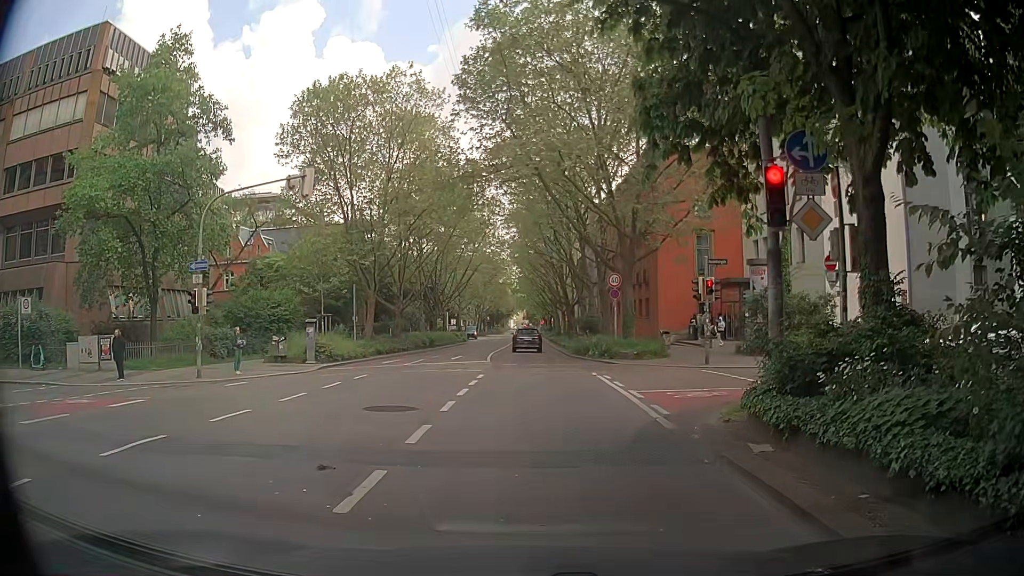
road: secondary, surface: asphalt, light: Day
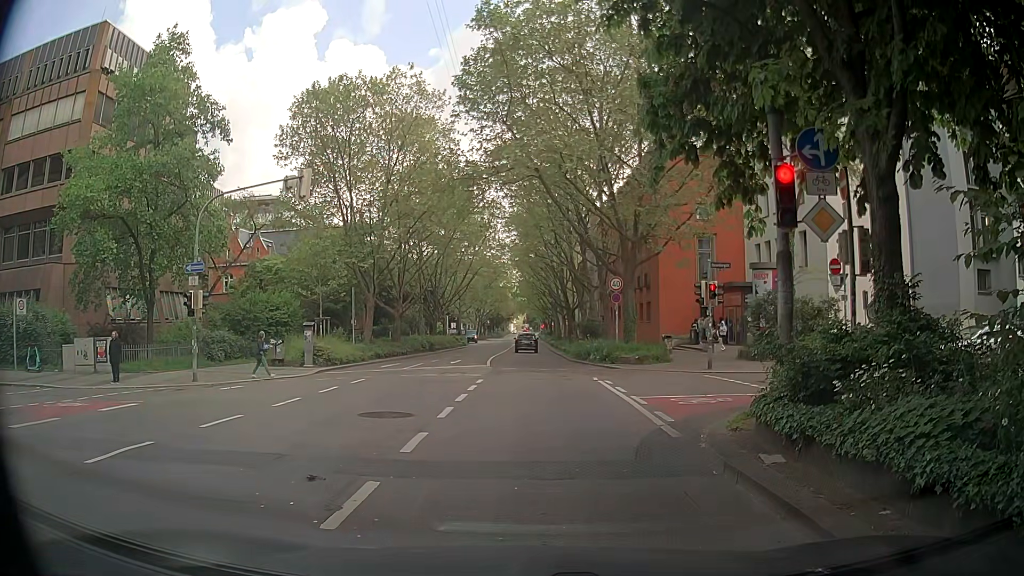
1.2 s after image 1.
(0.0, +0.3) m; 0°
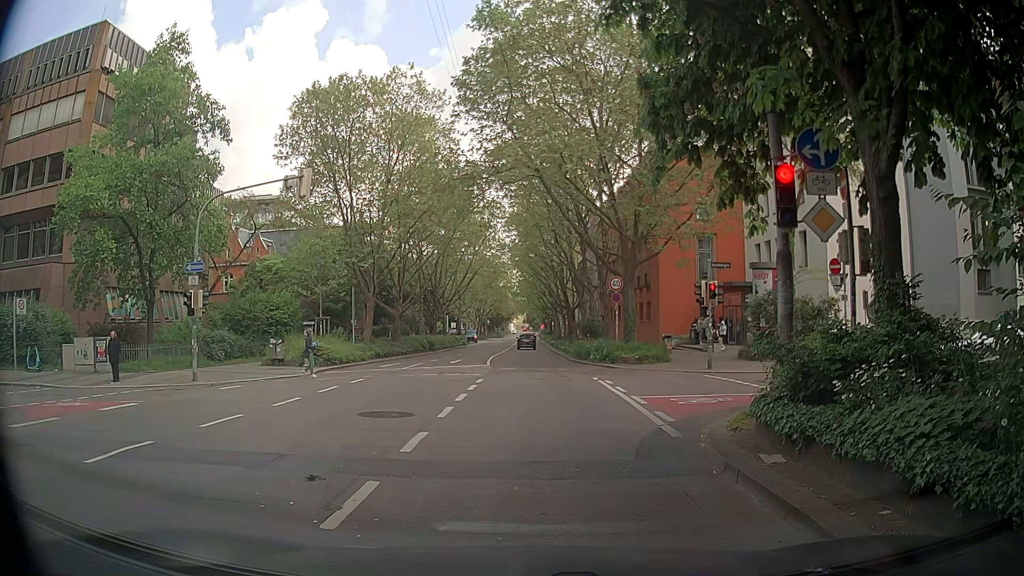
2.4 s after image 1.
(0.0, 0.0) m; 0°
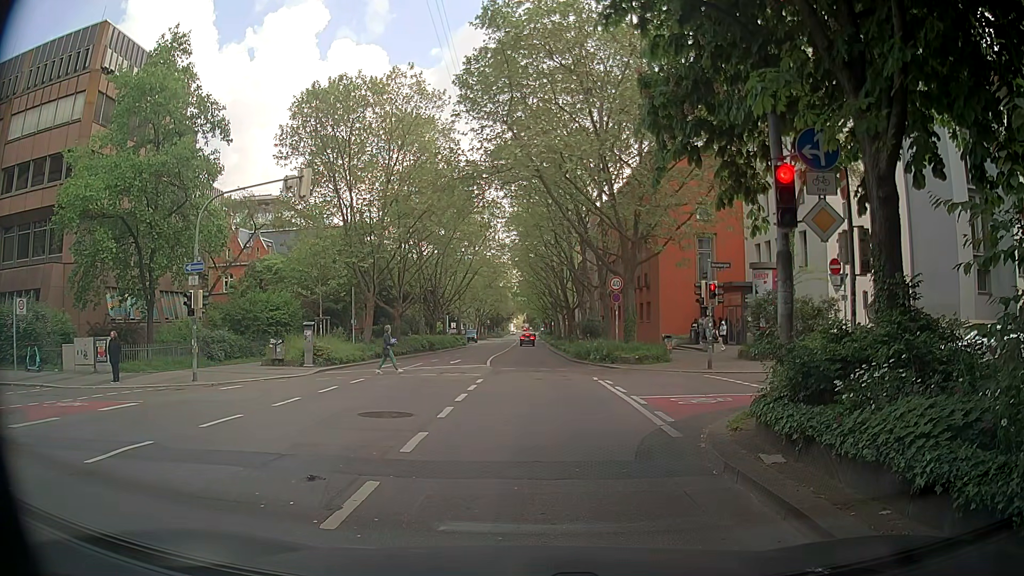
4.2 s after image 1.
(0.0, 0.0) m; 0°
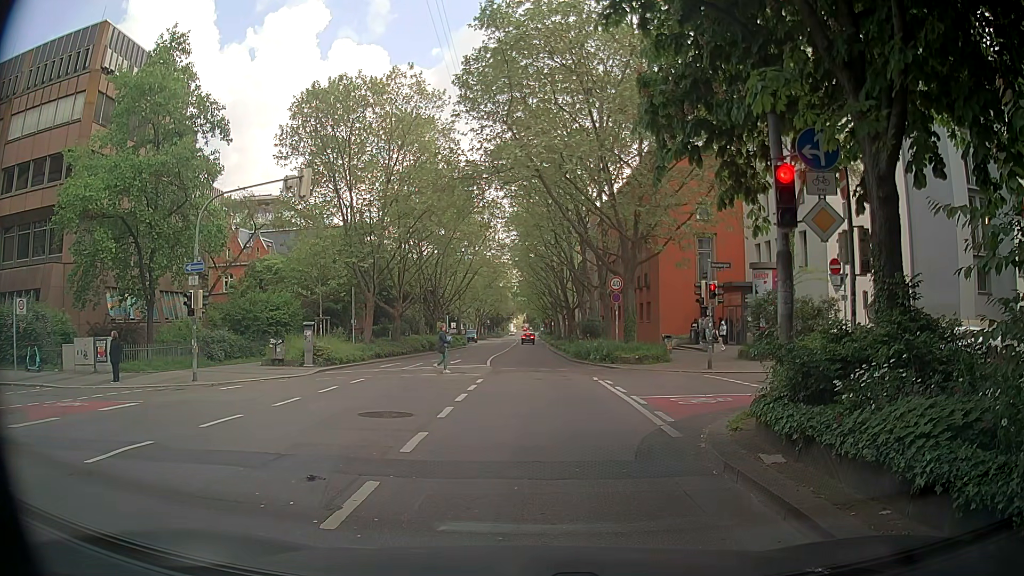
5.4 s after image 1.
(0.0, 0.0) m; 0°
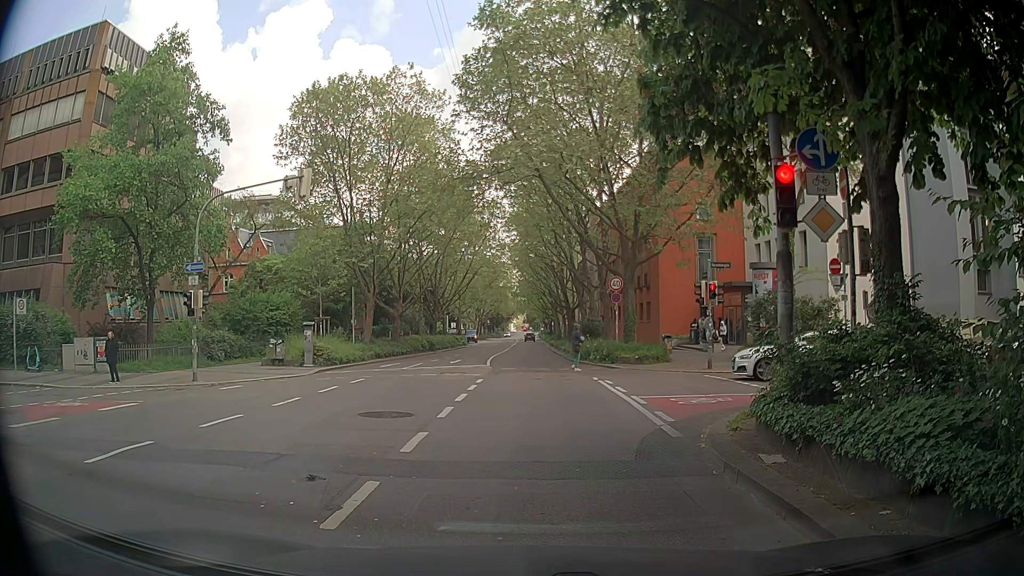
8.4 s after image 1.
(0.0, 0.0) m; 0°
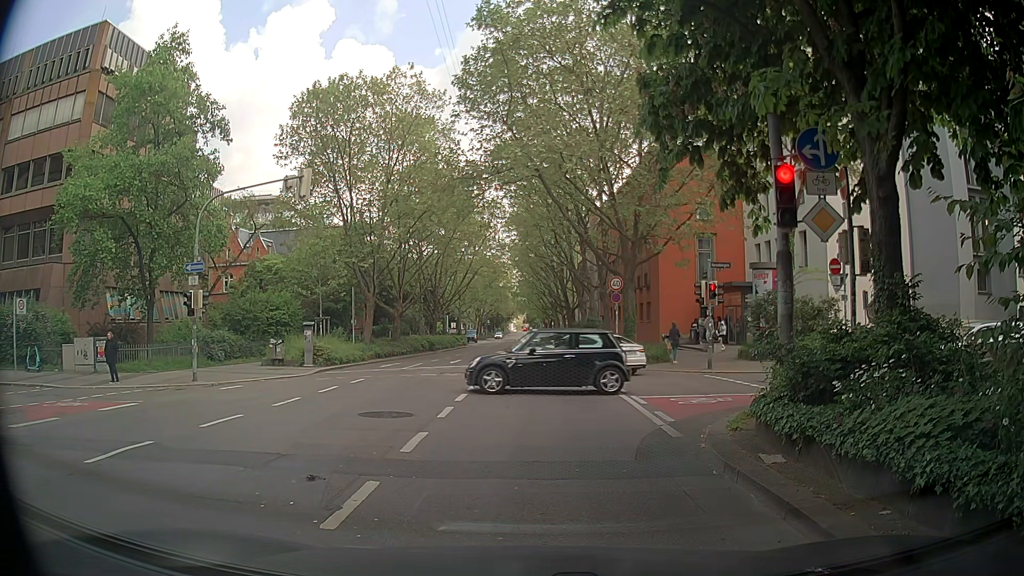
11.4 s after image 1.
(0.0, 0.0) m; 0°
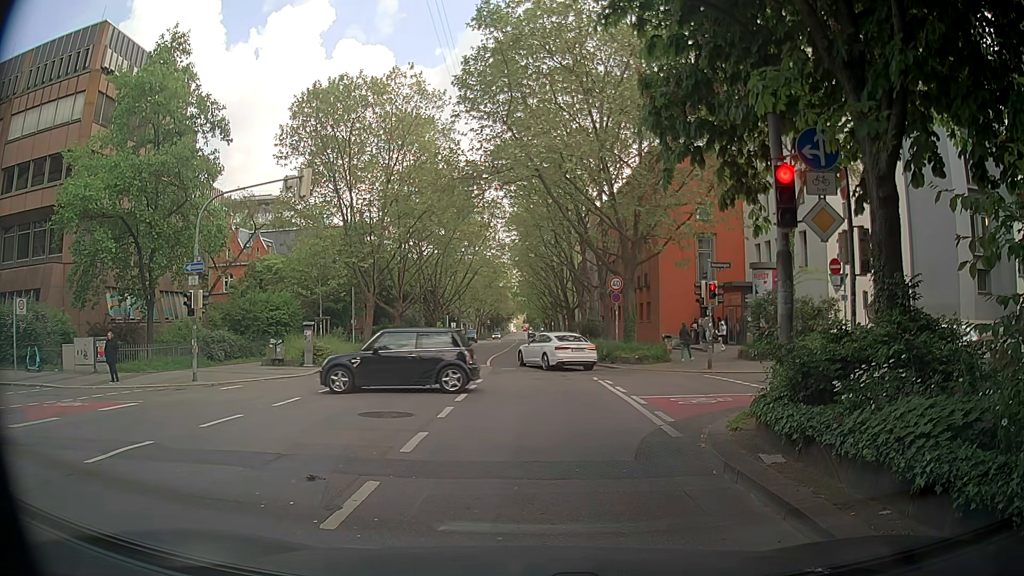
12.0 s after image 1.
(0.0, 0.0) m; 0°
(0, +10) (0, +20) (0, +30) (0, +40) (0, +50) (-1, +60) (-1, +70) (-1, +80) (-1, +90) (-1, +100) m
